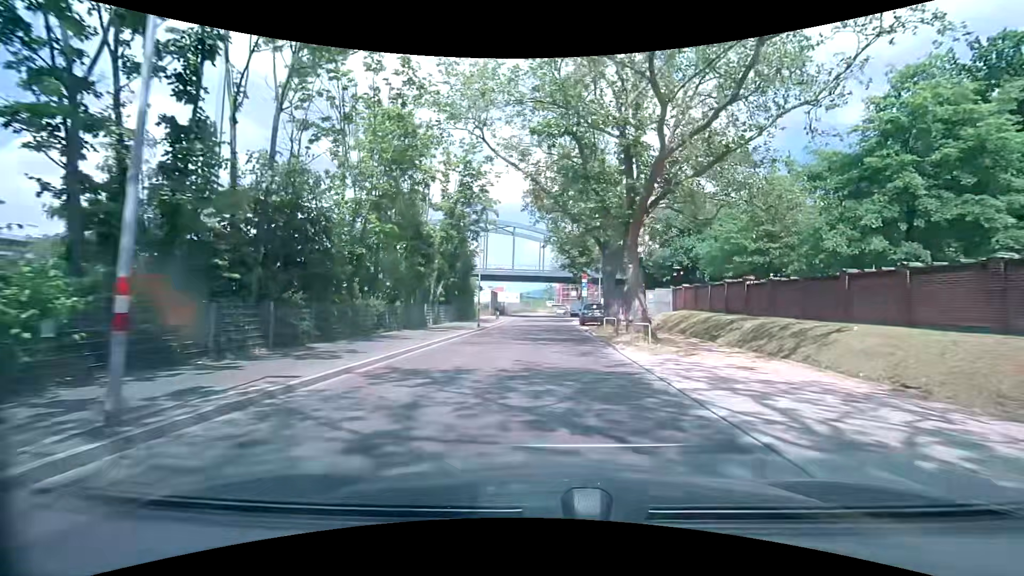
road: tertiary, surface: asphalt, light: Day
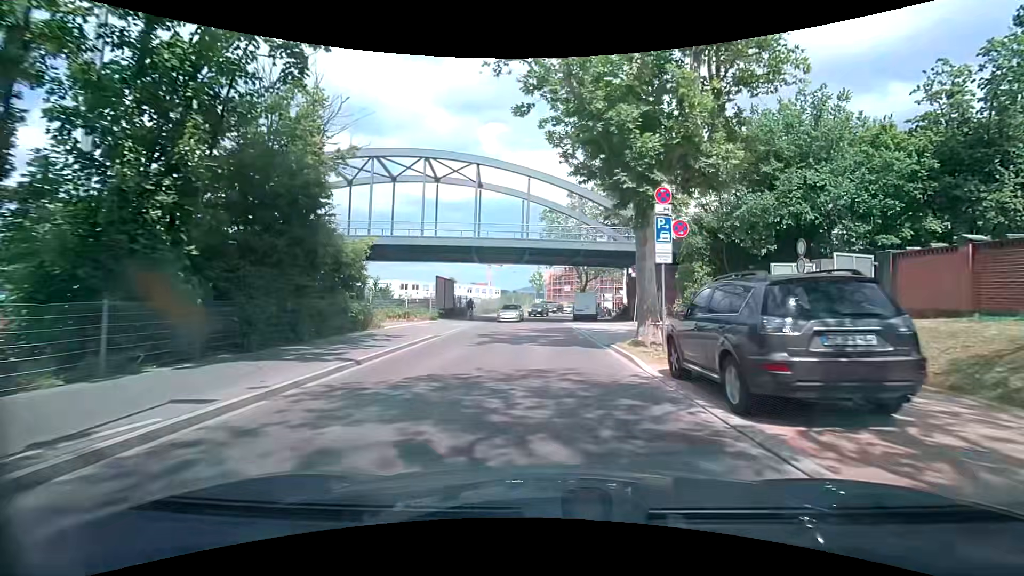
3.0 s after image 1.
(+0.6, +30.0) m; +1°
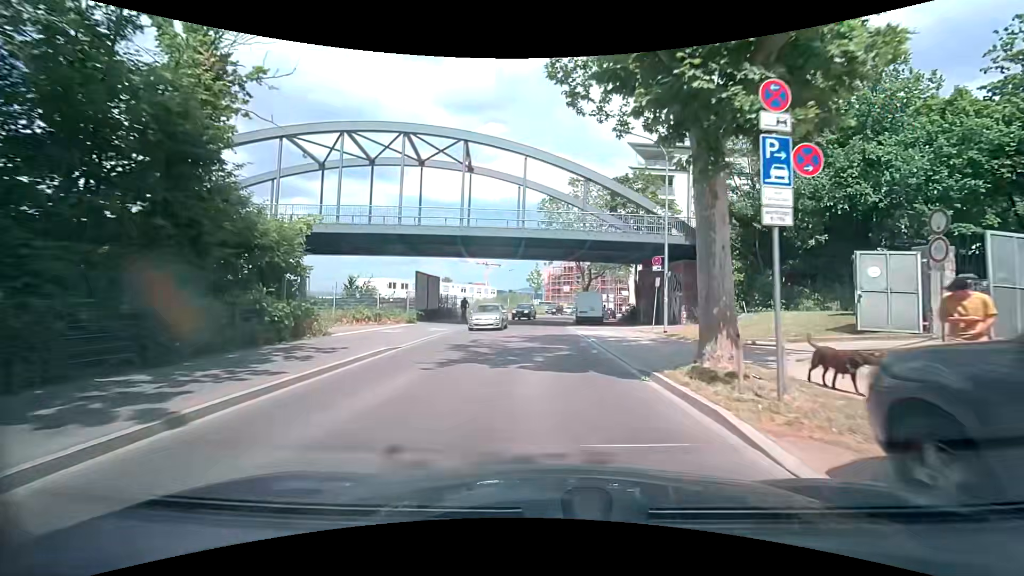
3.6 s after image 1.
(+0.1, +5.8) m; +1°
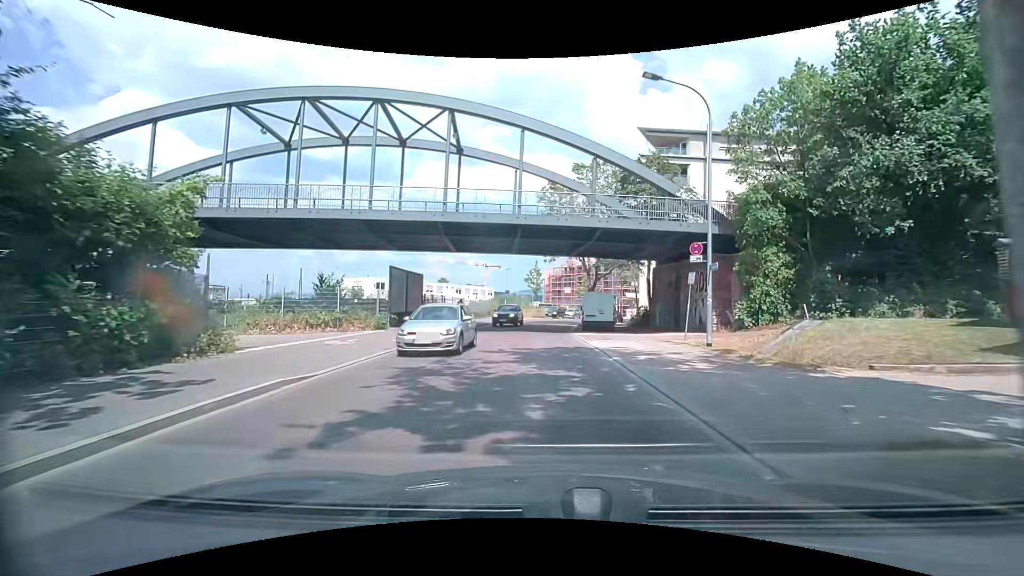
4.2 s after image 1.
(0.0, +5.8) m; 0°
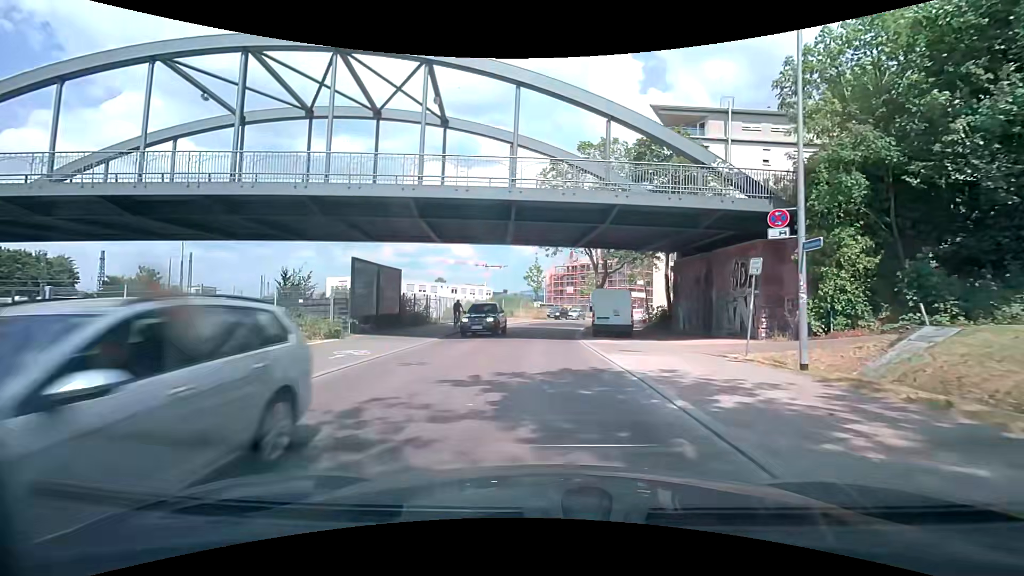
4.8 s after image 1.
(0.0, +5.8) m; 0°
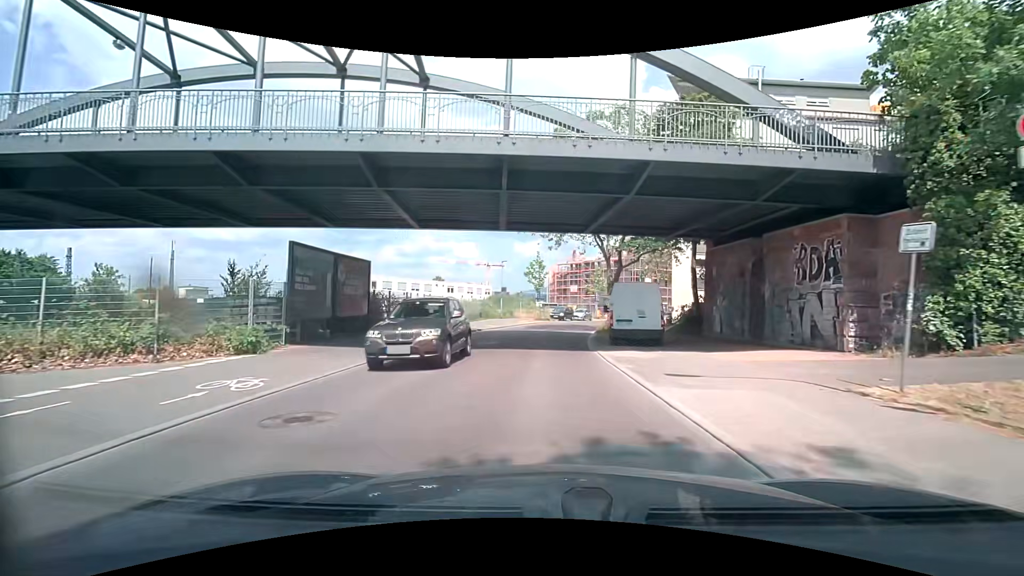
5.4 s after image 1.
(0.0, +5.8) m; 0°
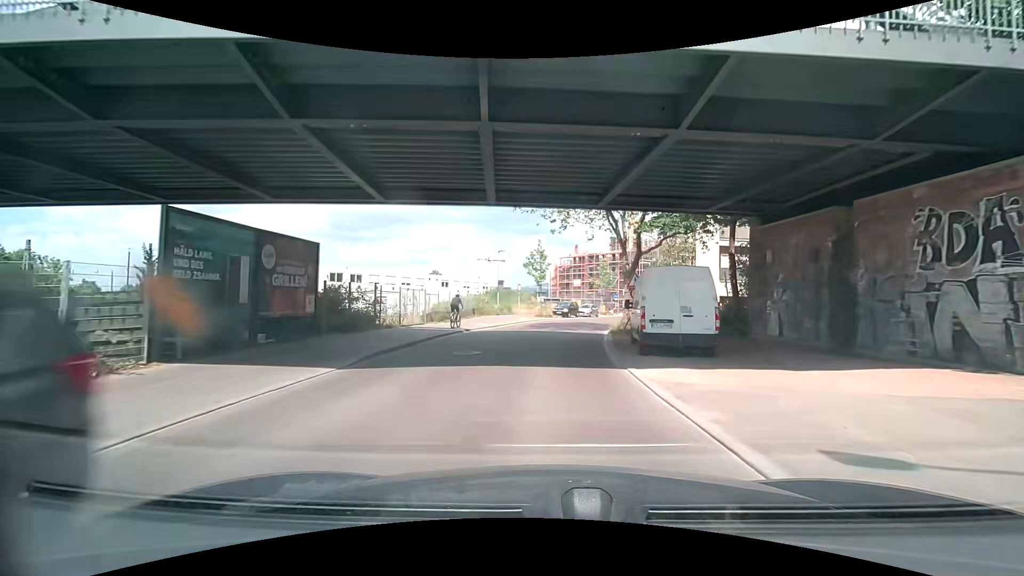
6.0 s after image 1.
(0.0, +5.8) m; 0°
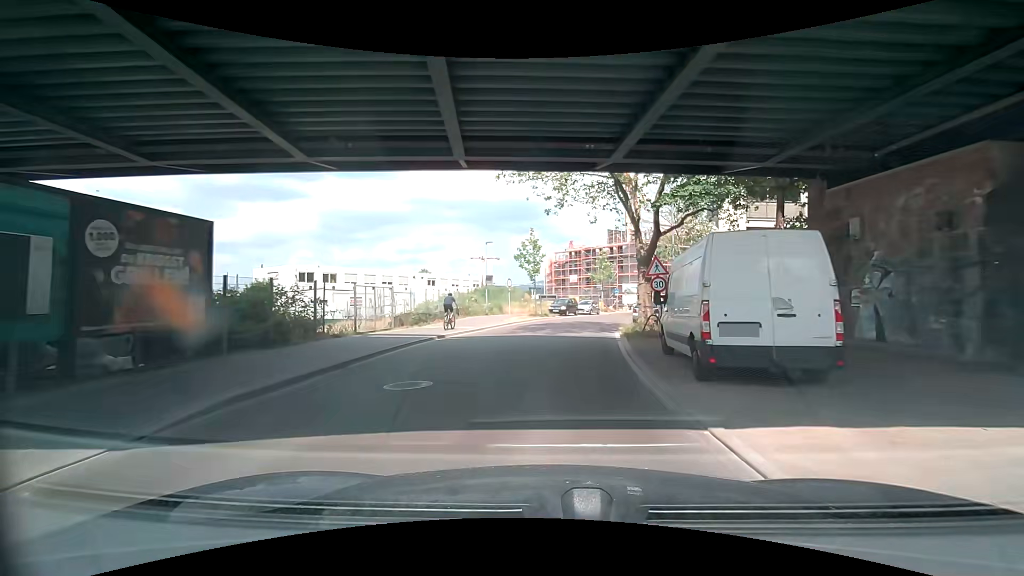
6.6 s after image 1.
(+0.1, +5.6) m; +1°
(0, +10) (+1, +20) (+3, +30) (+6, +39) (+10, +49) (+14, +57) (+19, +66) (+25, +75) (+30, +83) (+37, +90) m
